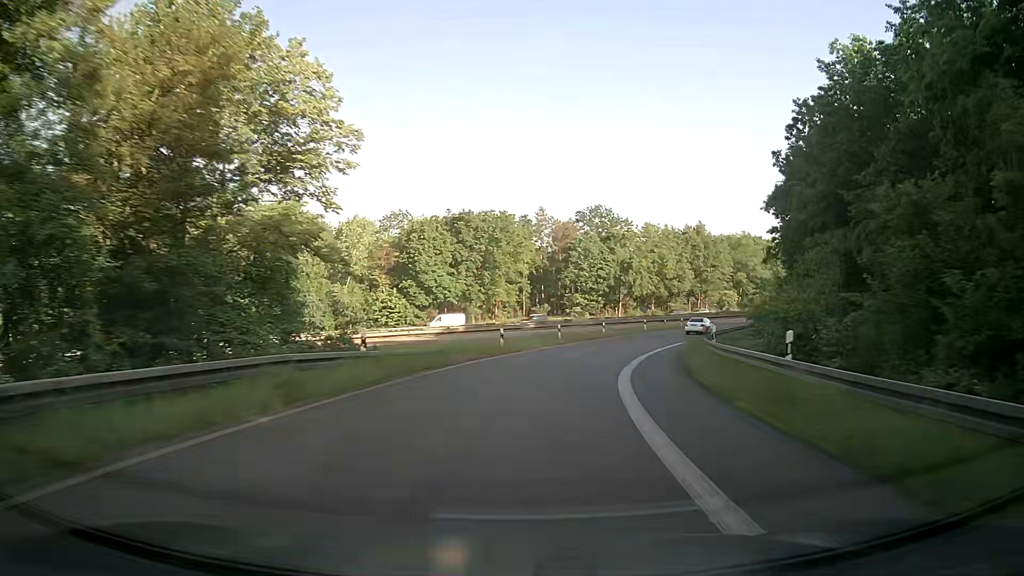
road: motorway_link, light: Day
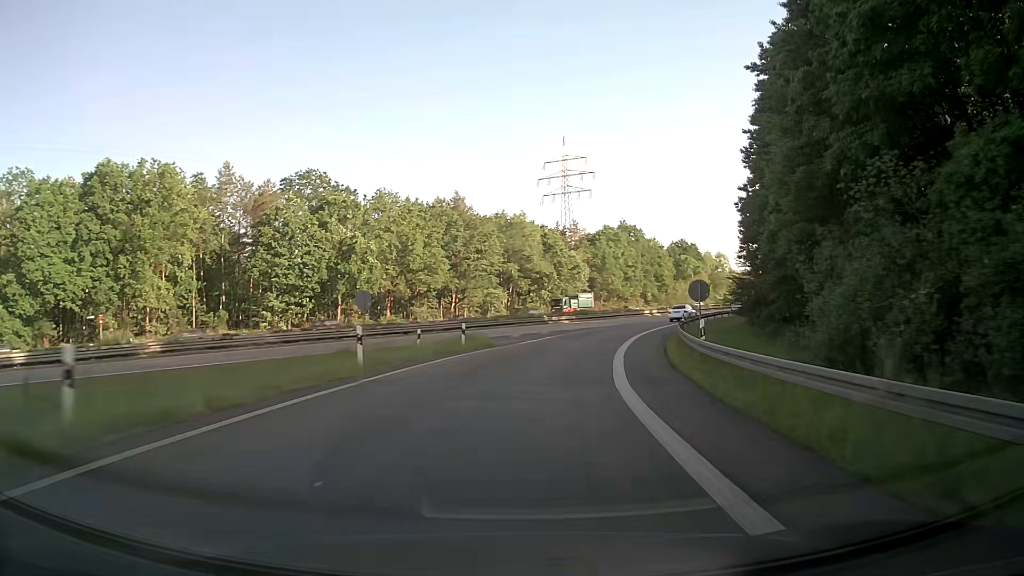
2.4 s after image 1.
(+8.4, +42.7) m; +22°
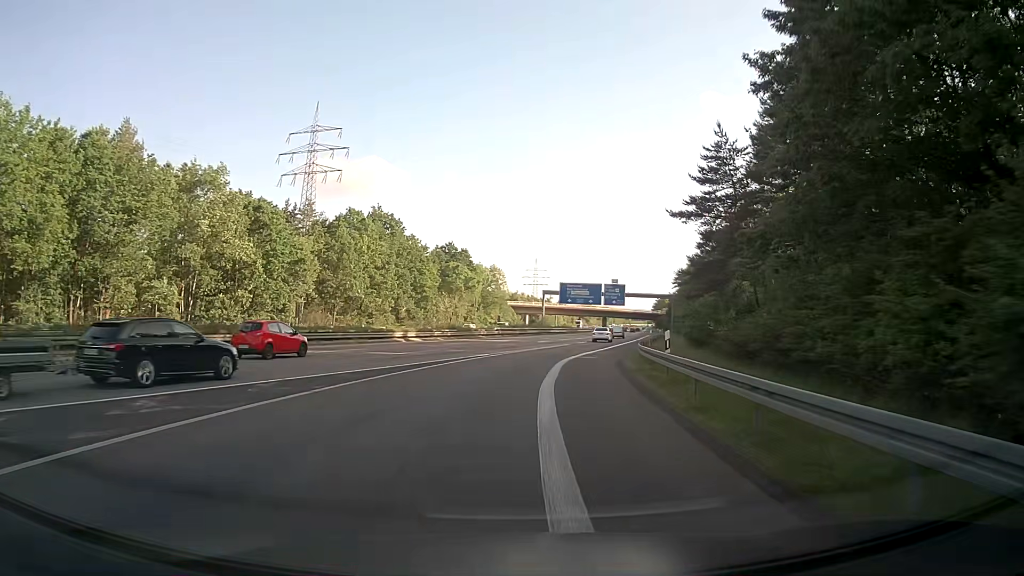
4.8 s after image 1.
(+7.8, +42.0) m; +21°
(0, +10) (+1, +20) (+3, +30) (+4, +40) (+6, +50) (+8, +59) (+10, +69) (+13, +79) (+15, +89) (+17, +98) m
